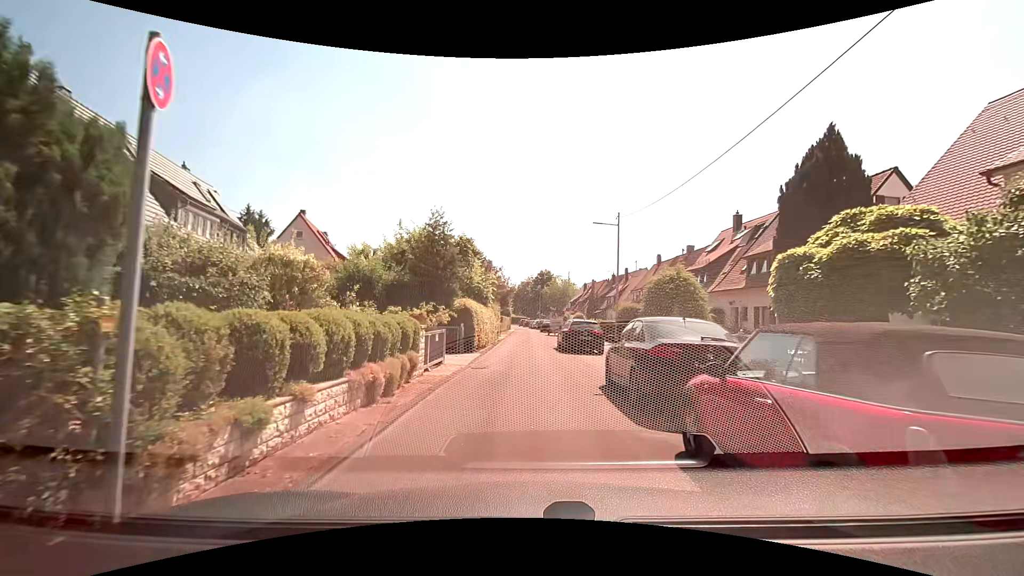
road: residential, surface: asphalt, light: Day
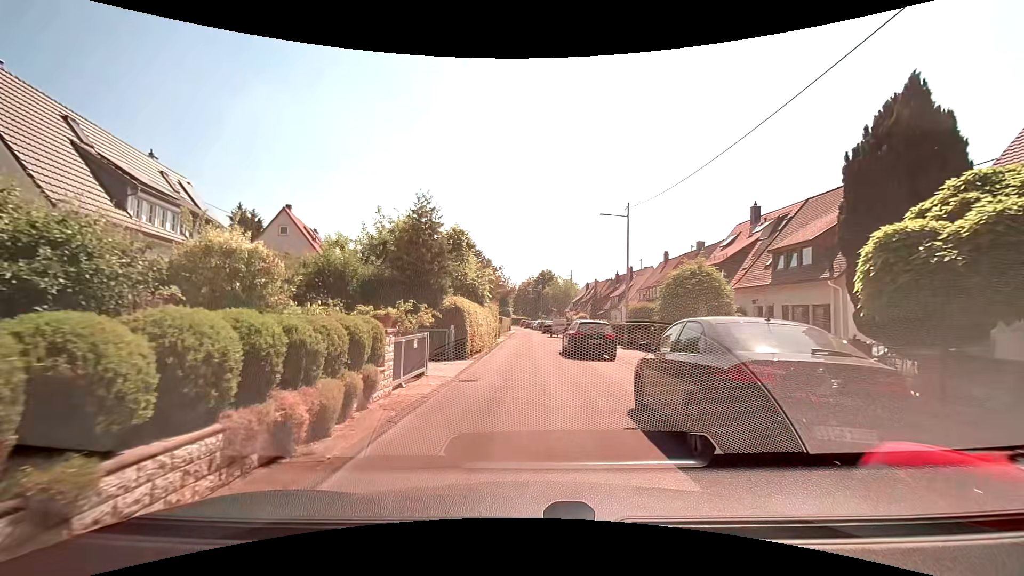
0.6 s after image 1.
(+0.1, +2.8) m; +2°
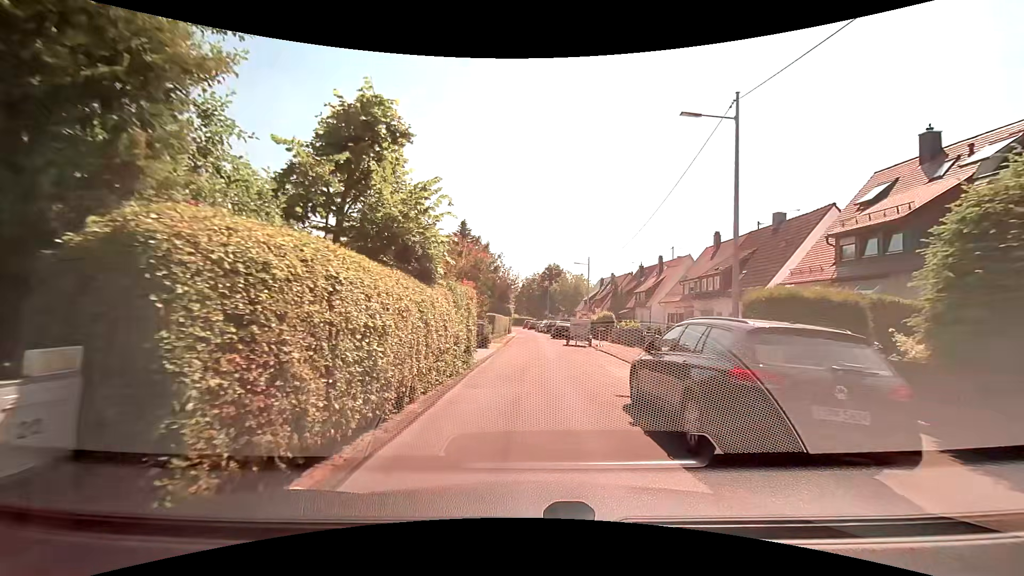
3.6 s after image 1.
(-0.1, +14.0) m; -1°
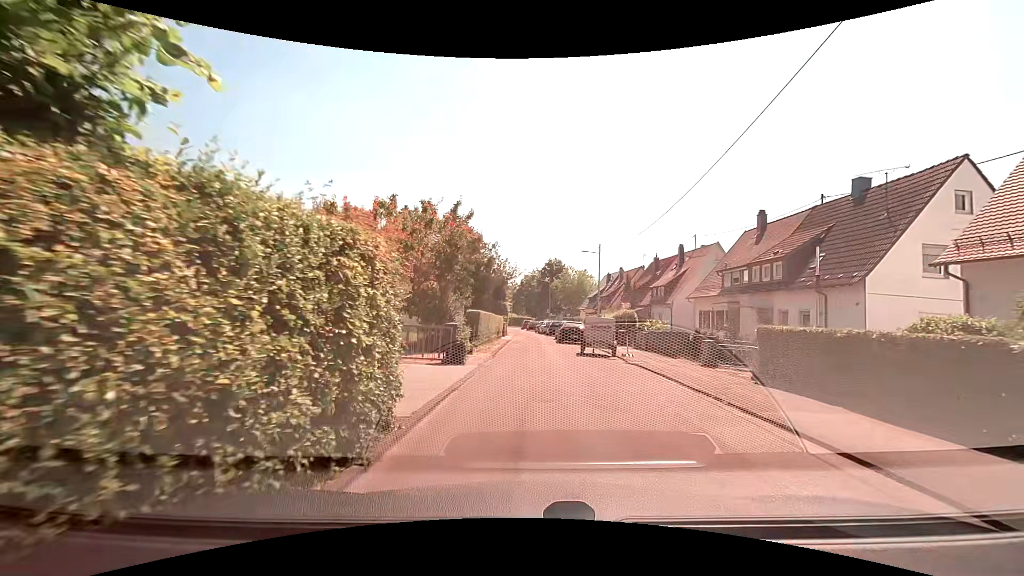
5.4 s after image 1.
(+0.1, +8.5) m; +1°
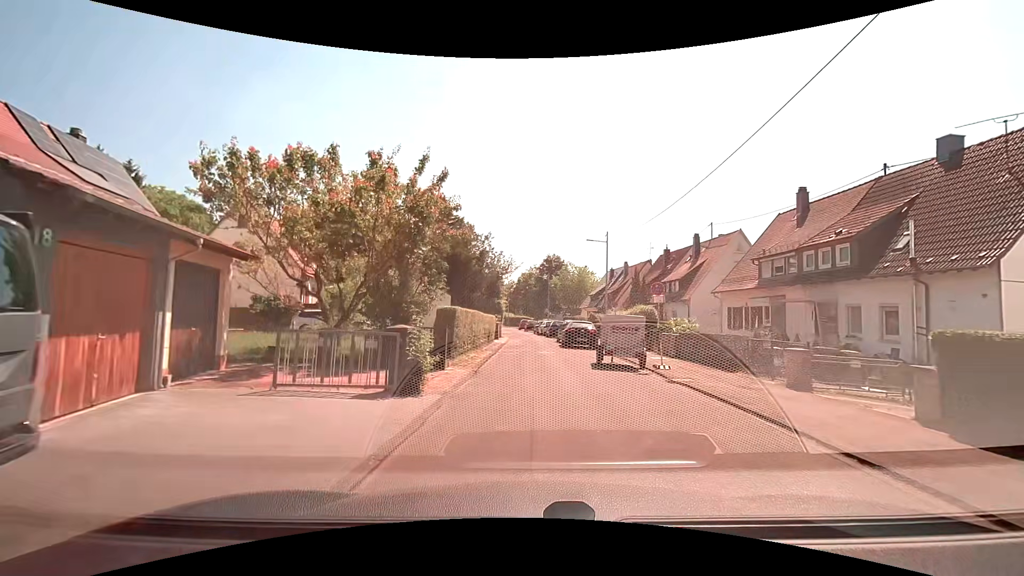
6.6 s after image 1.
(0.0, +5.7) m; 0°
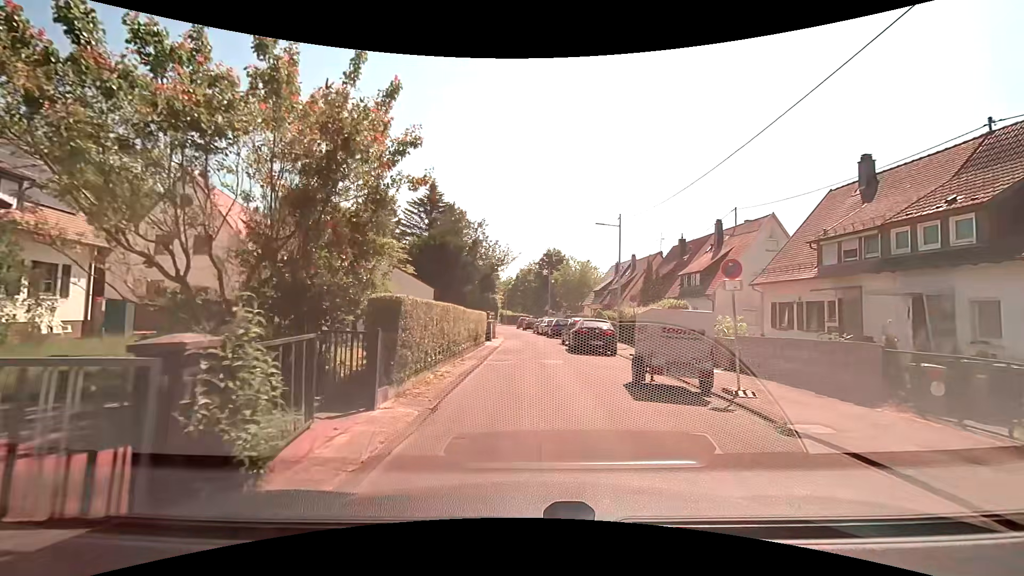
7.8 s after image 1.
(0.0, +5.7) m; +1°
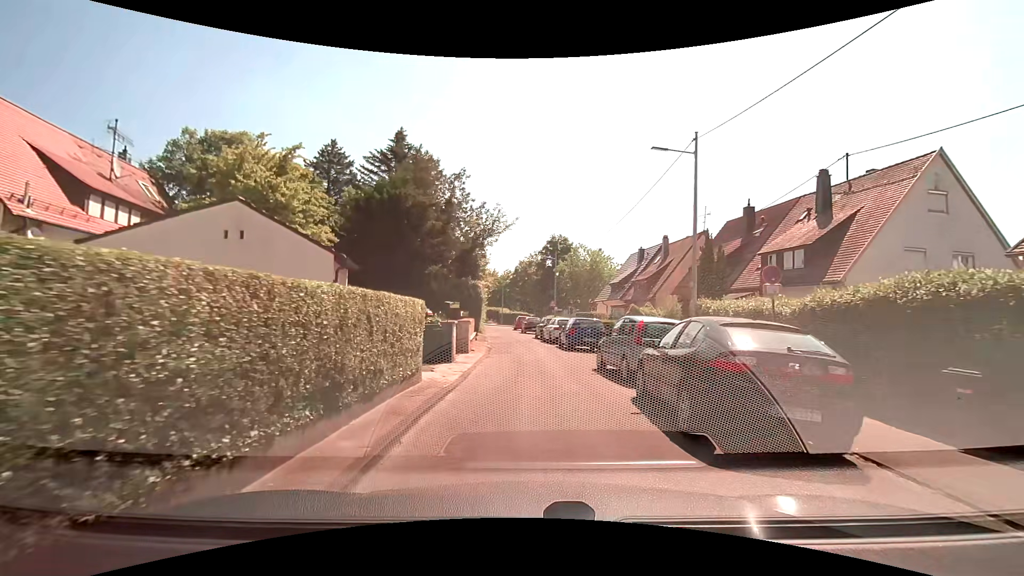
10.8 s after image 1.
(-0.1, +14.3) m; -1°
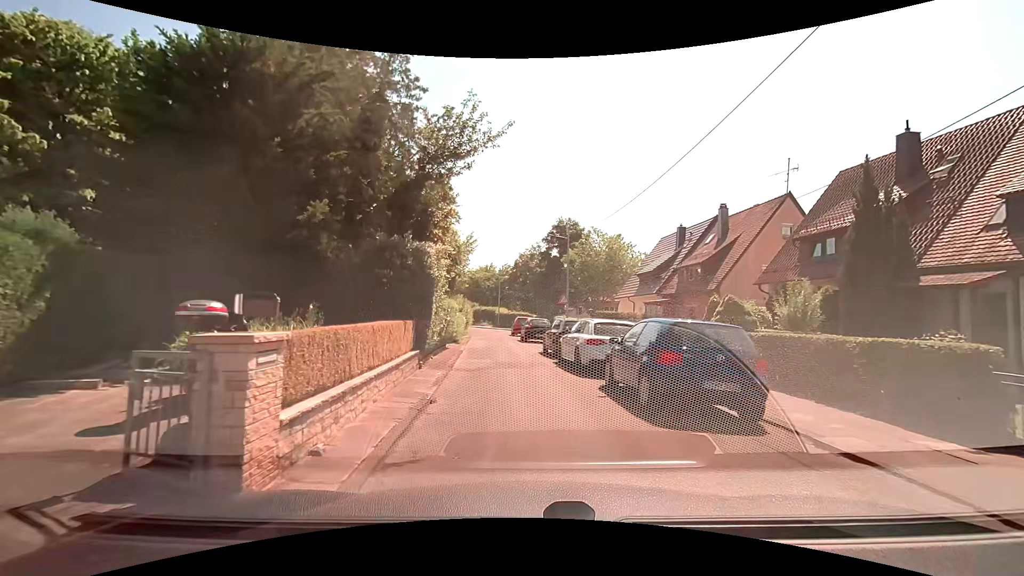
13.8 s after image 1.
(0.0, +13.9) m; 0°
(0, +10) (-1, +20) (-2, +30) (-3, +40) (-3, +50) (-4, +60) (-8, +69) (-12, +78) (-18, +86) (-25, +93) m
